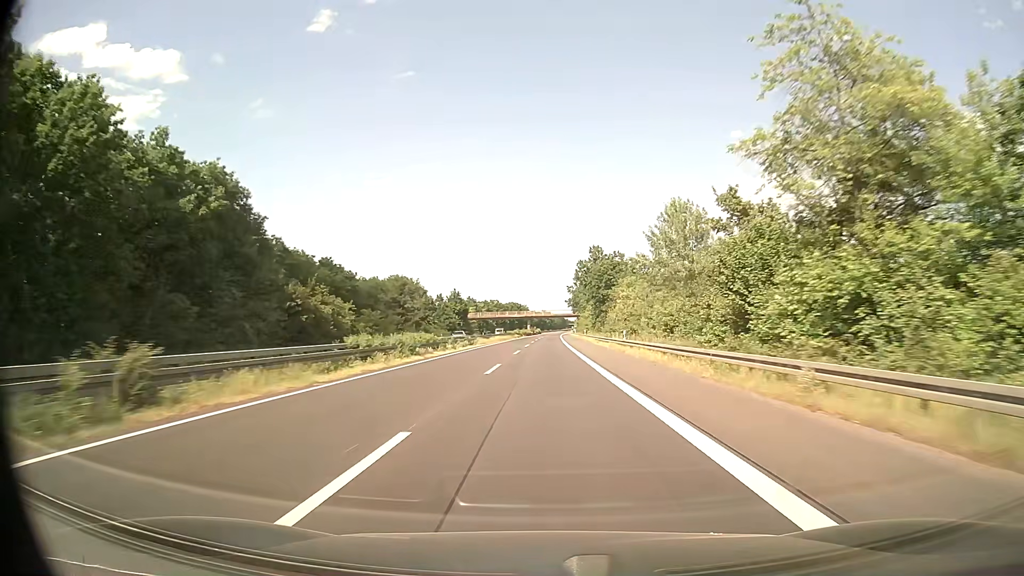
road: trunk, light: Day
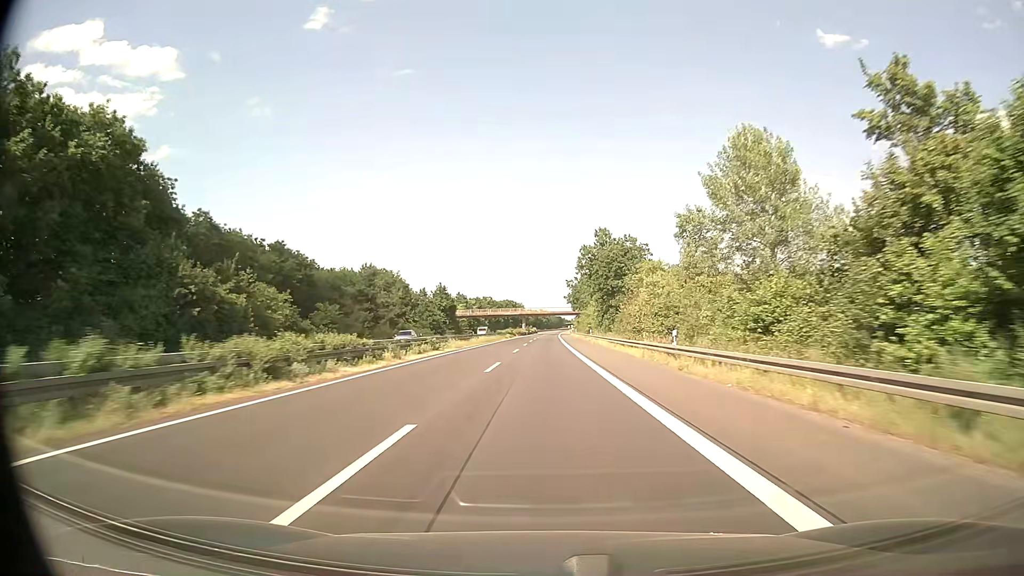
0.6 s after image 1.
(0.0, +17.4) m; 0°
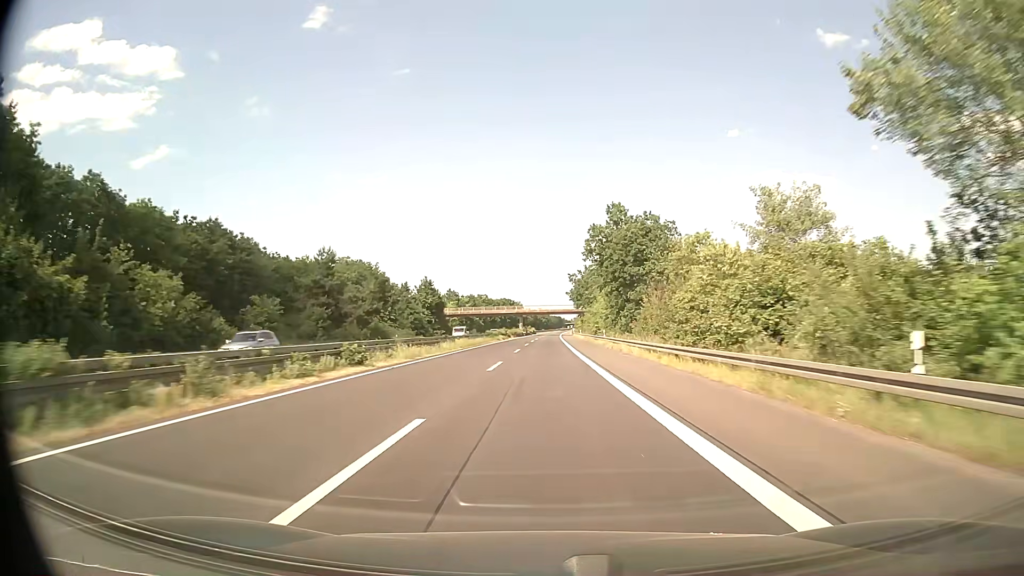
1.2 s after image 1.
(+0.1, +17.4) m; 0°
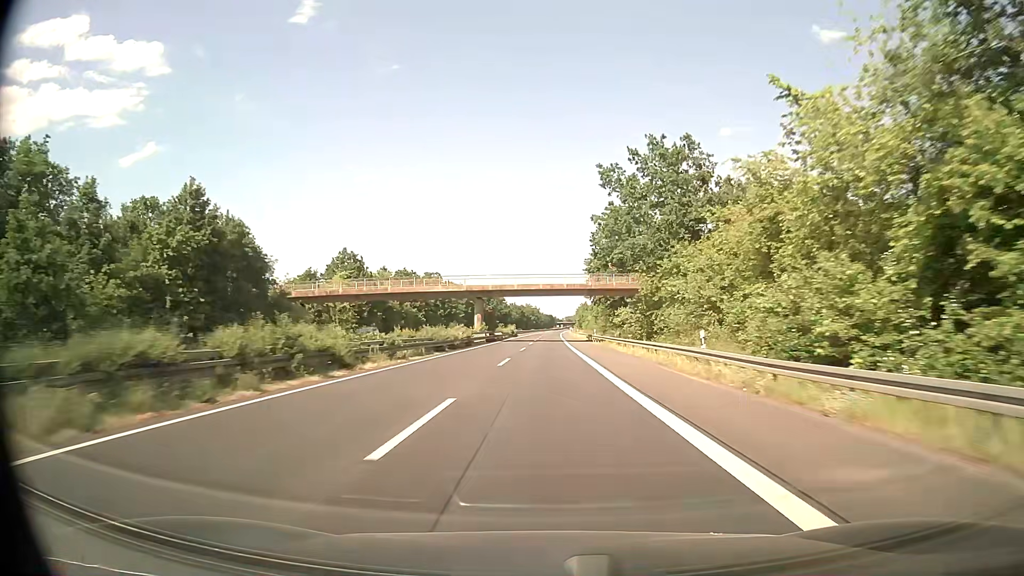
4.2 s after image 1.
(+0.6, +87.3) m; +1°
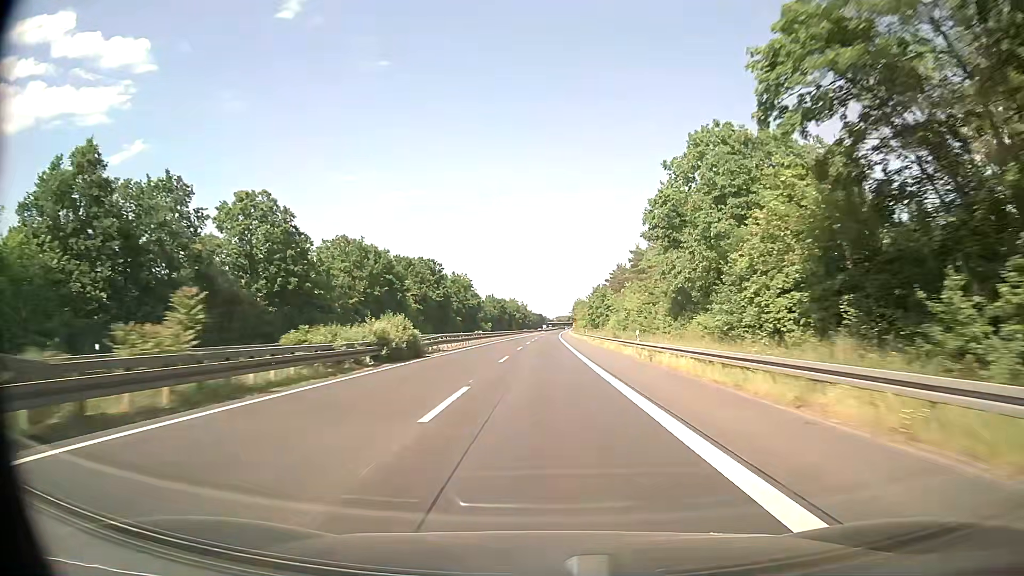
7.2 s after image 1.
(+0.7, +87.3) m; +1°
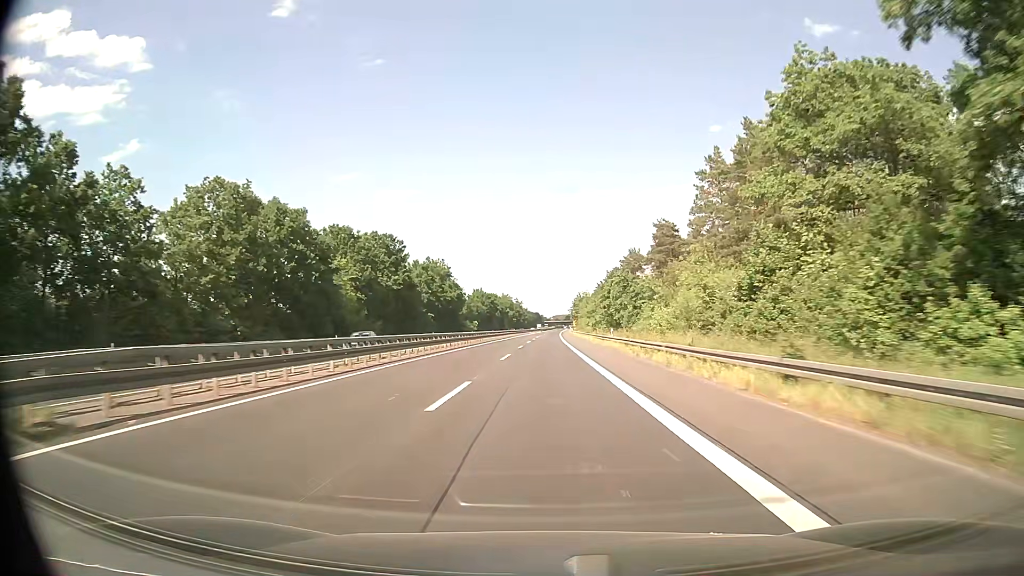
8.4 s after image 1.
(+0.2, +34.9) m; 0°
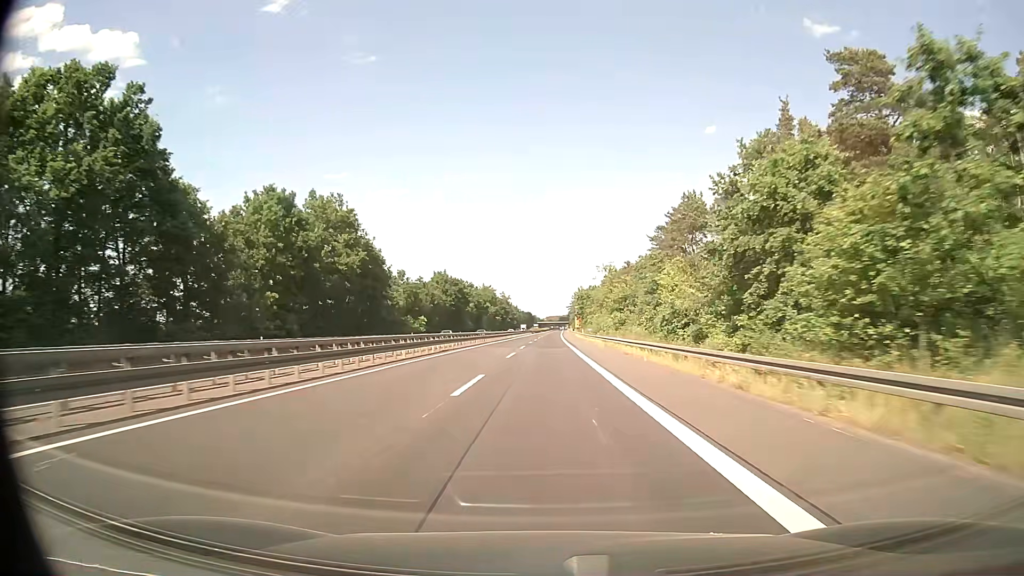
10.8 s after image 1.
(+0.6, +69.6) m; +1°
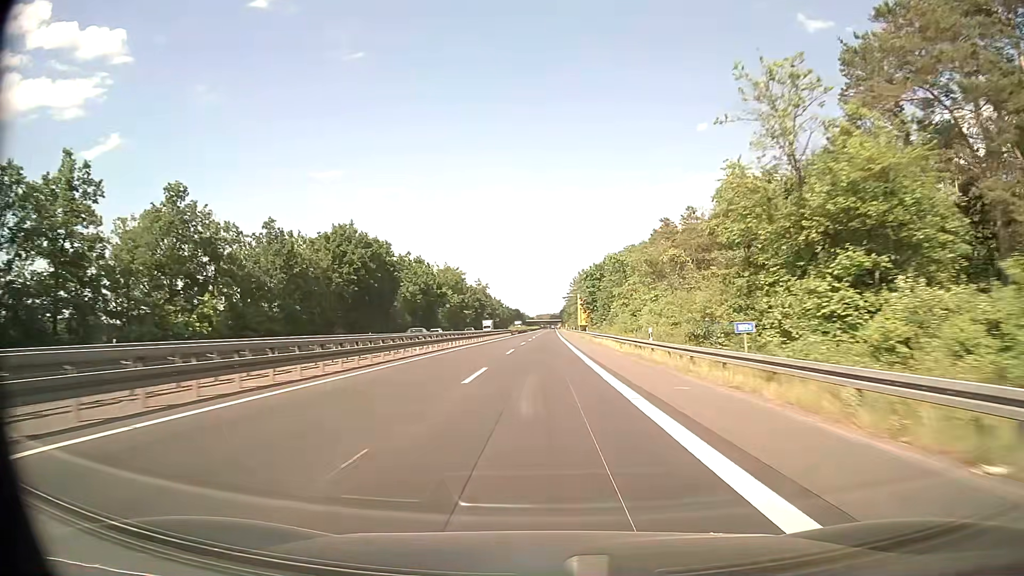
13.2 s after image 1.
(+0.5, +69.6) m; +1°
(0, +10) (0, +20) (0, +30) (0, +40) (0, +50) (0, +60) (0, +70) (0, +80) (+1, +90) (+1, +100) m
